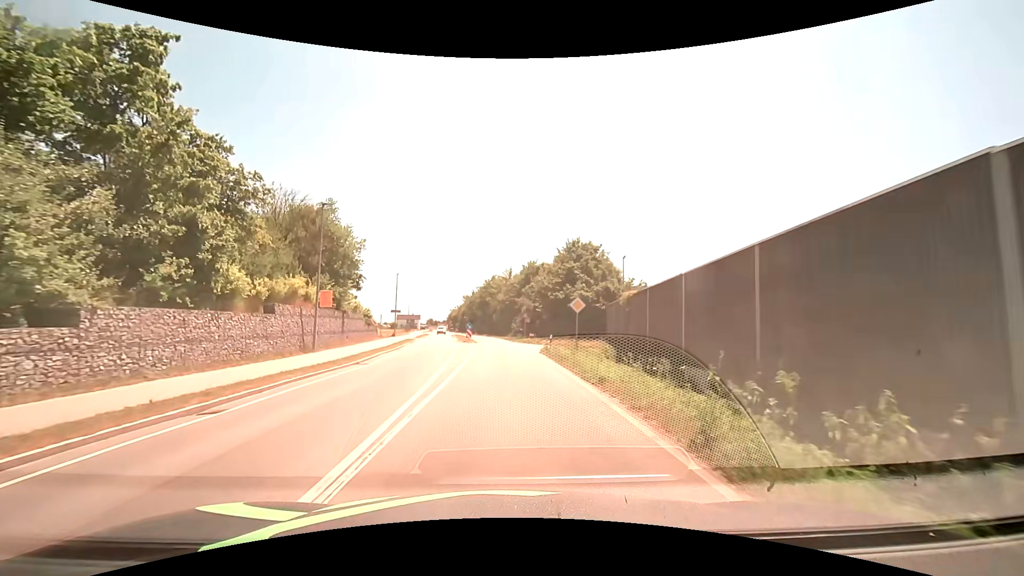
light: Day
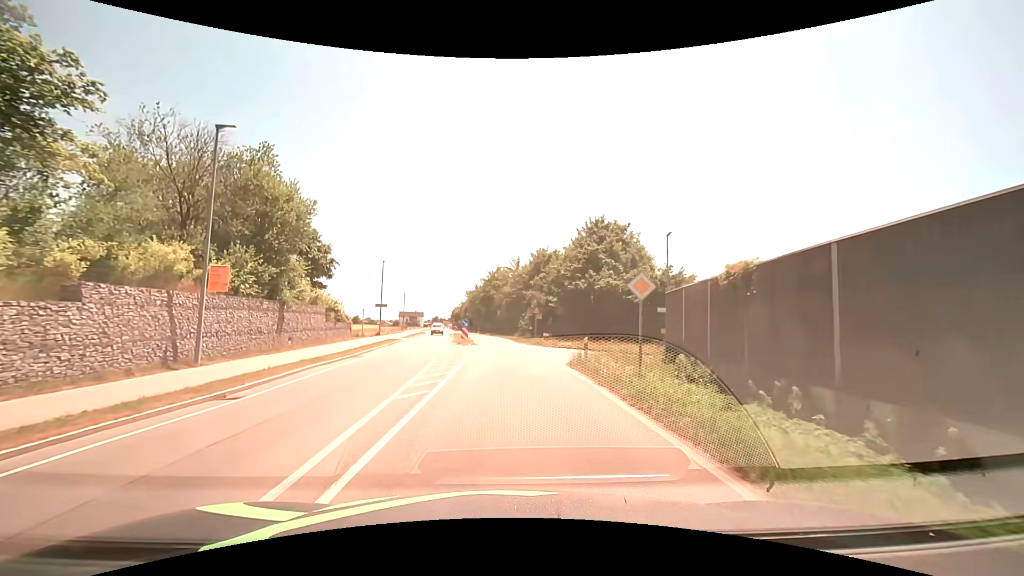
(-0.1, +10.4) m; -1°
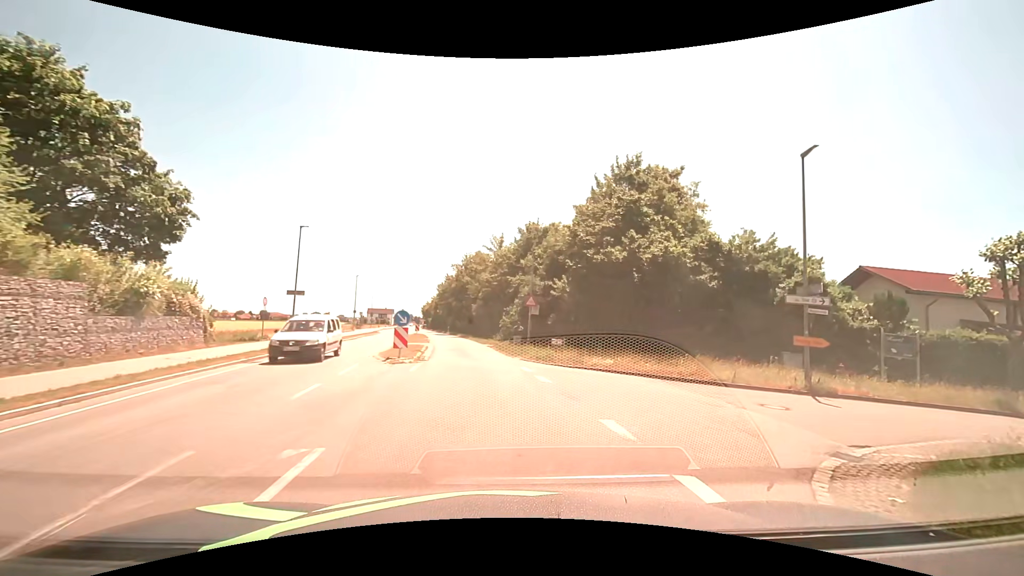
(0.0, +17.0) m; +3°
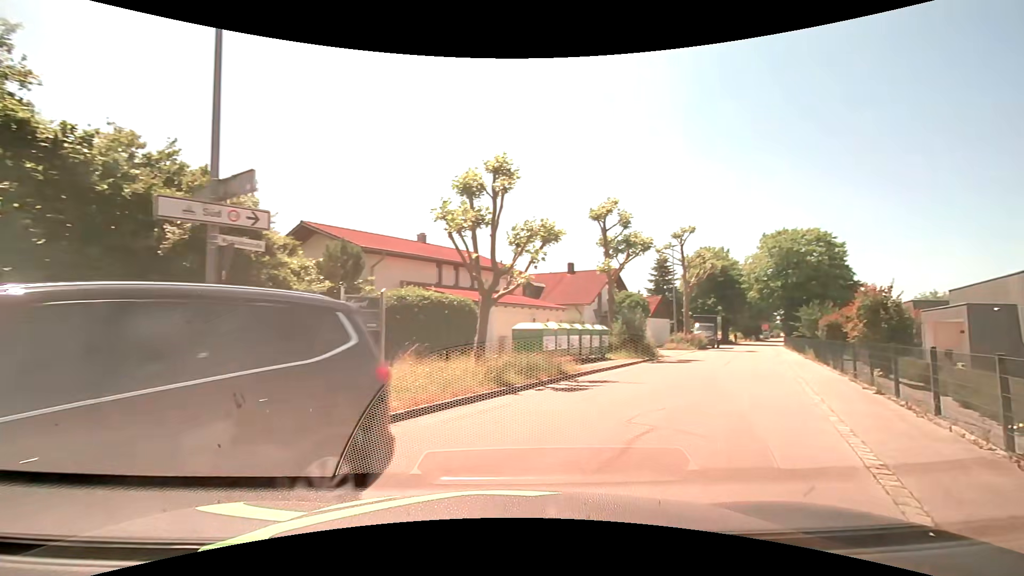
(+4.7, +10.8) m; +57°
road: residential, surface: asphalt
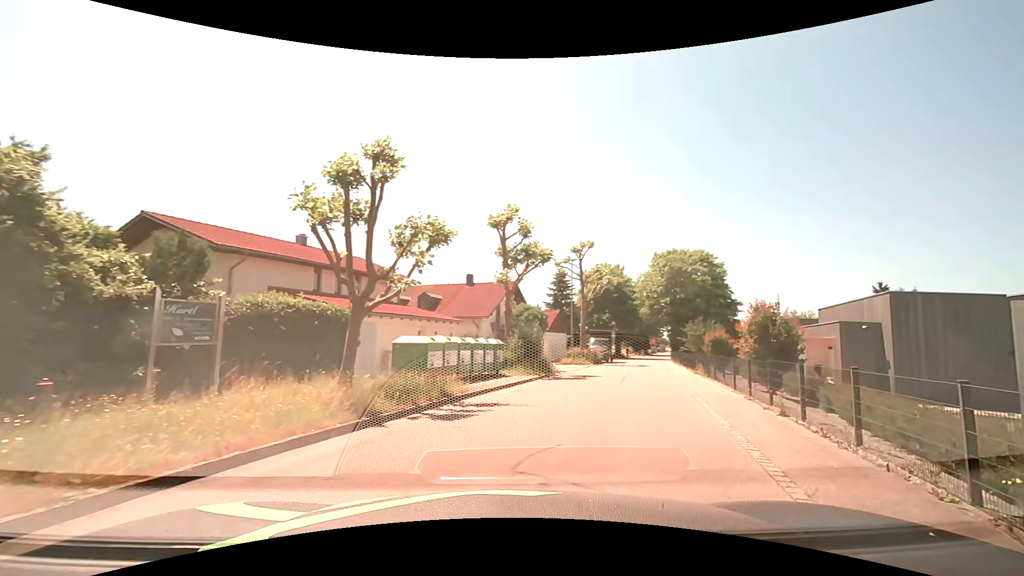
(+0.2, +2.1) m; +12°
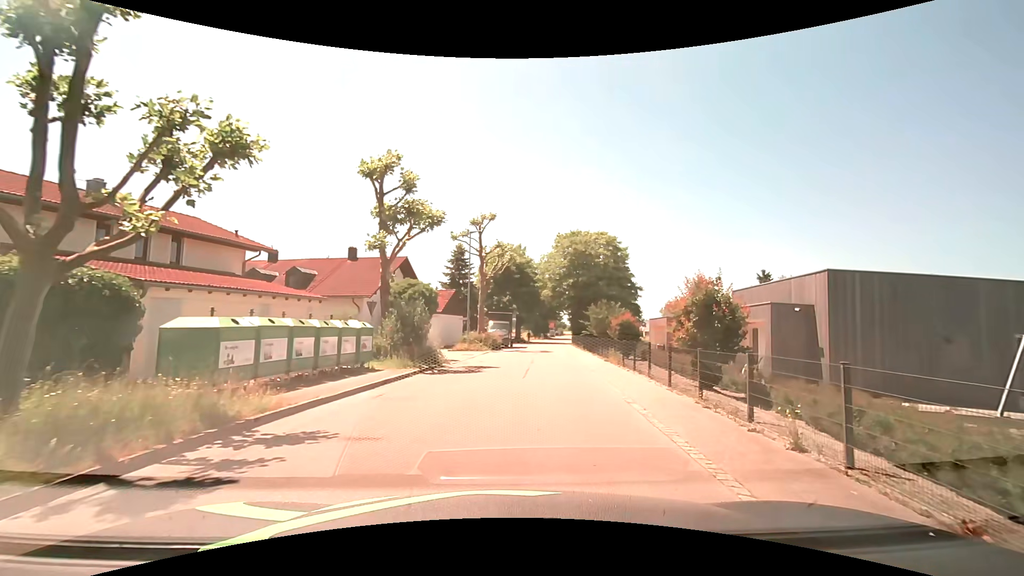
(+0.6, +5.0) m; +12°
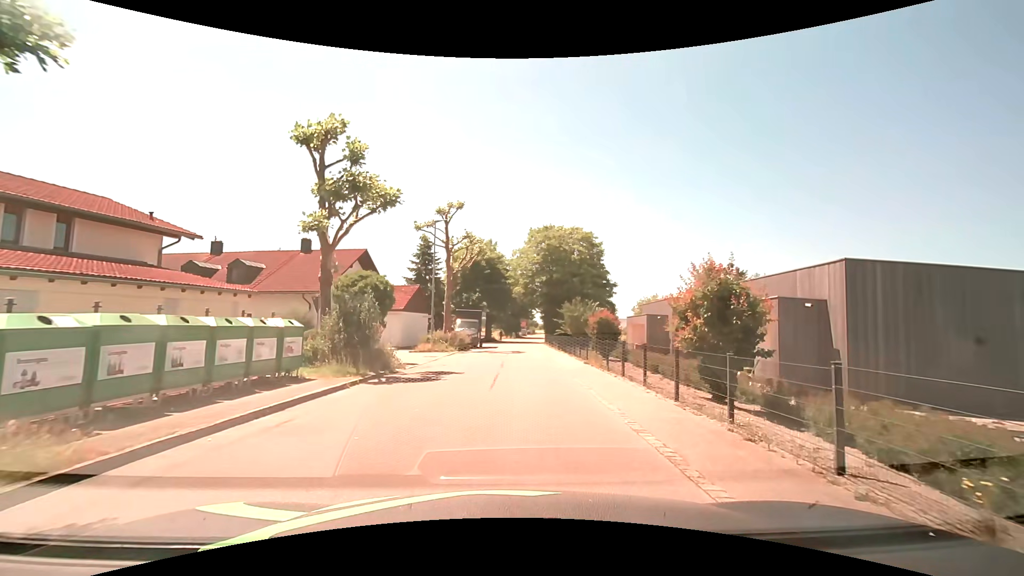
(+0.1, +3.1) m; +4°
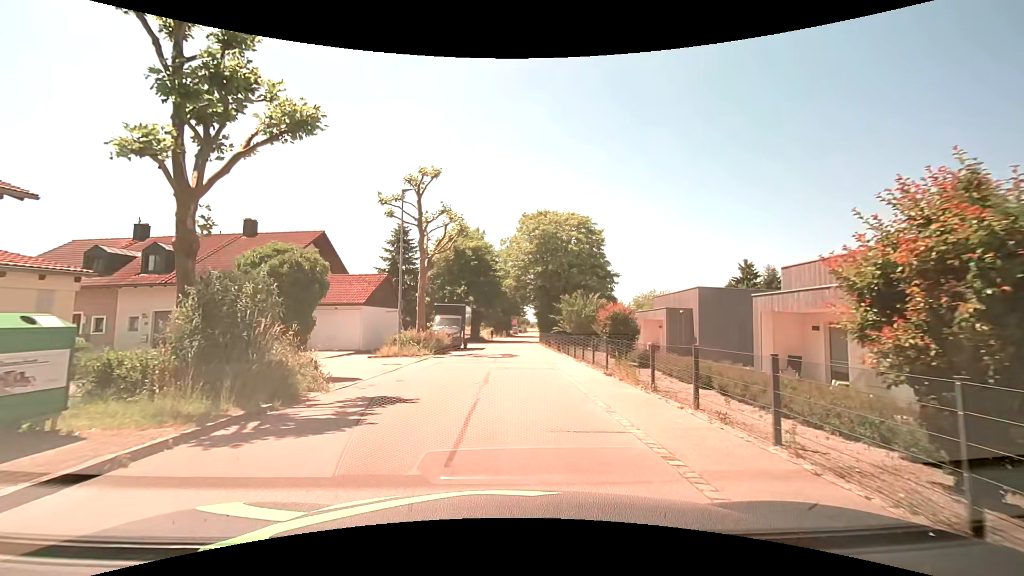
(+0.2, +6.7) m; +2°
